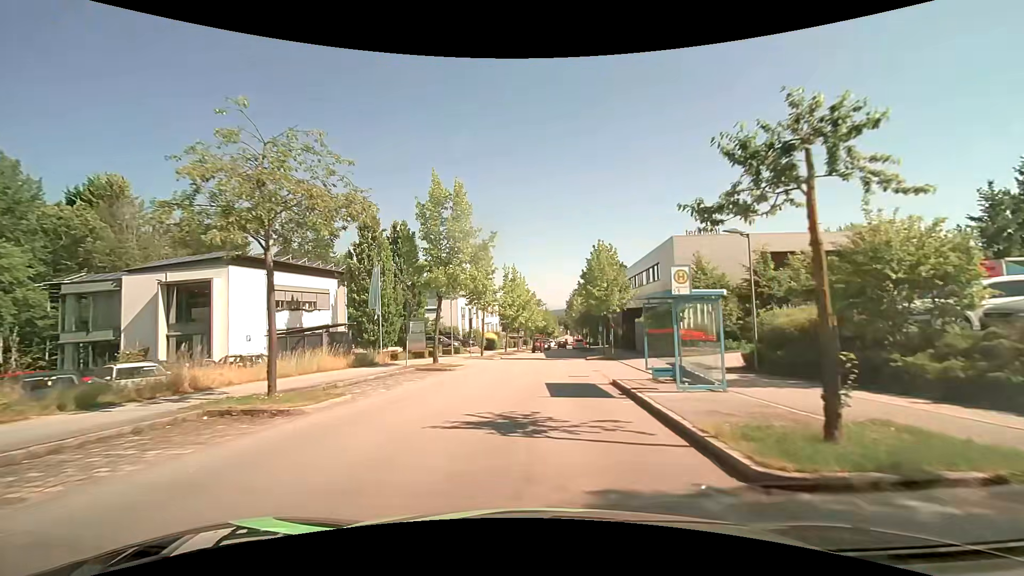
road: residential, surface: asphalt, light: Day
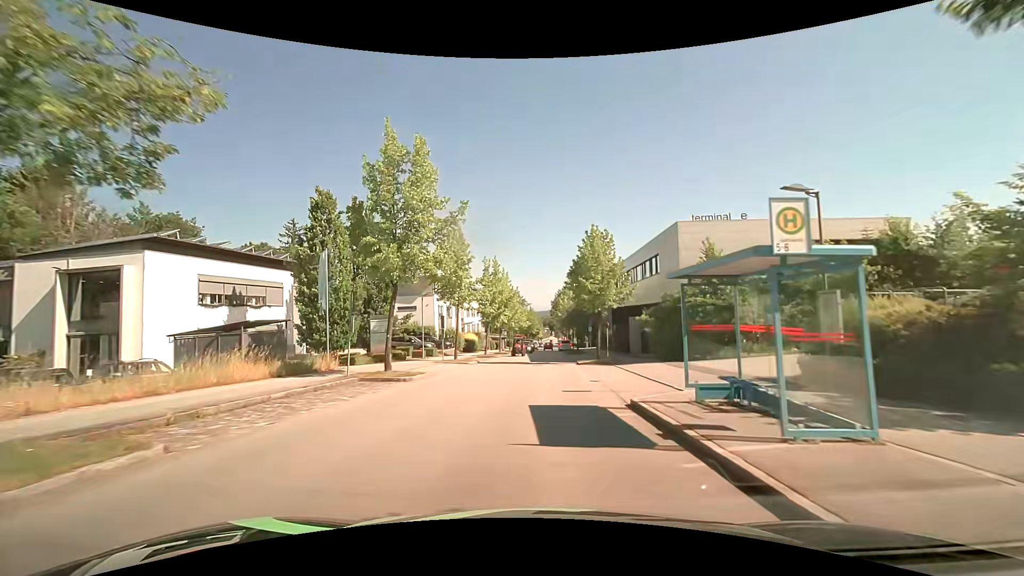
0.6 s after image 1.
(+0.1, +5.6) m; +2°
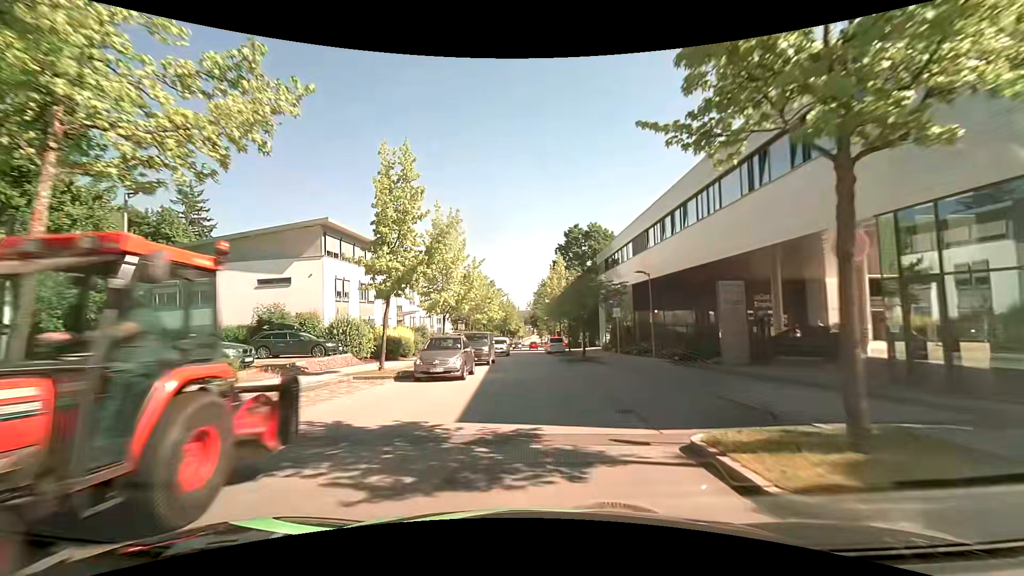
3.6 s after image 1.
(+0.9, +27.5) m; +3°
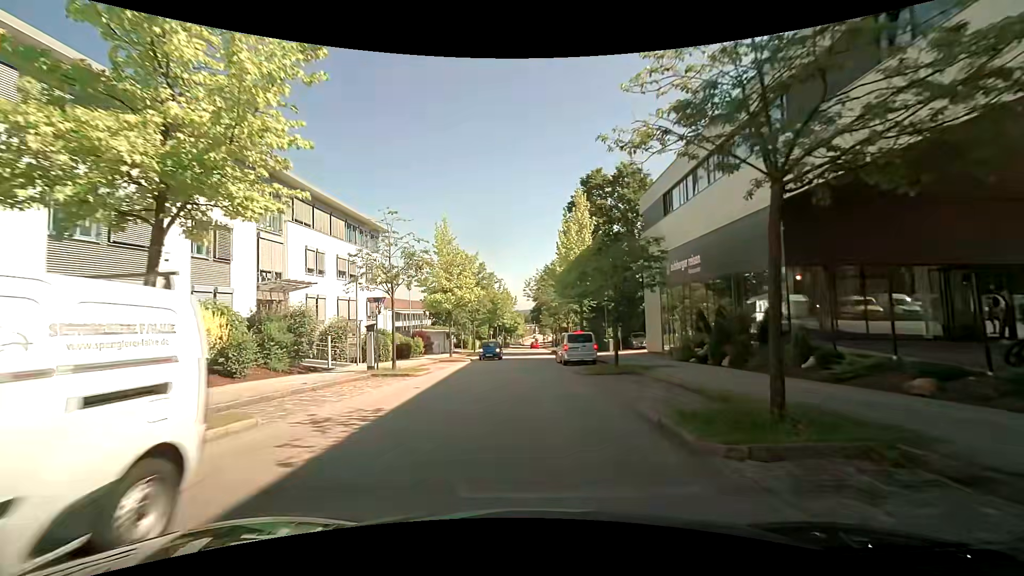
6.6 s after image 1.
(-0.1, +26.2) m; -1°
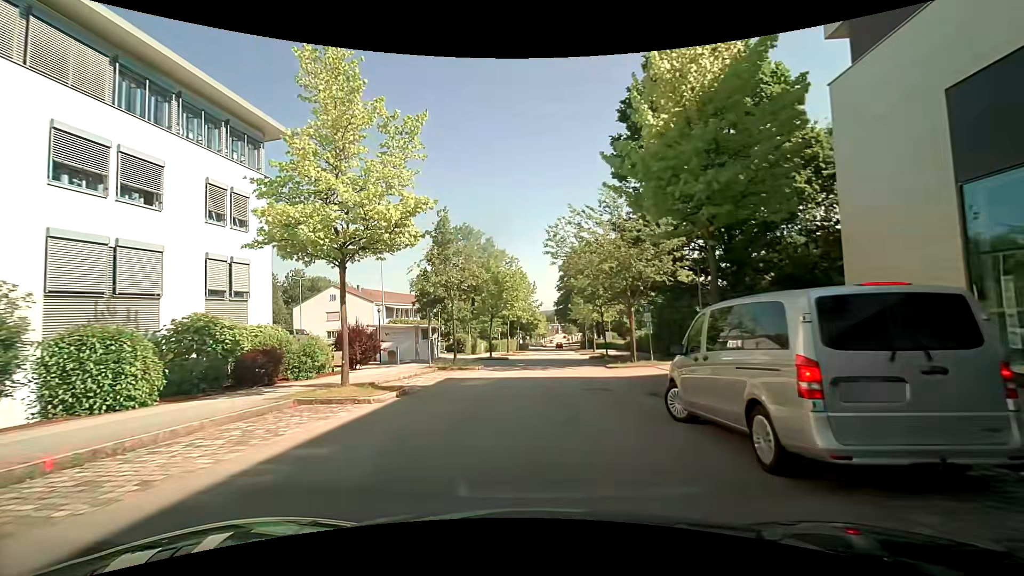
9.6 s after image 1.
(-0.1, +22.9) m; -3°
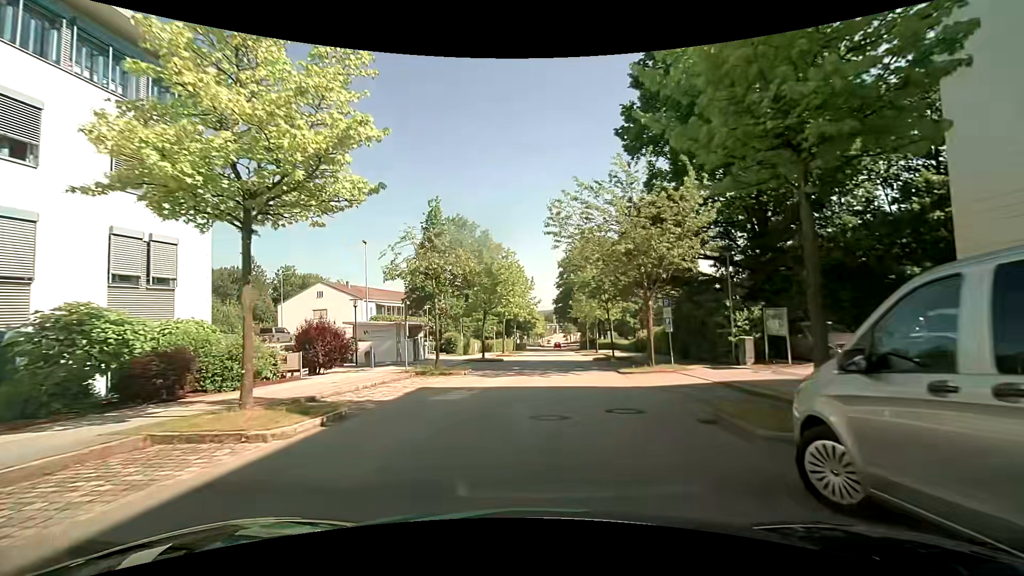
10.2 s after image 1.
(+0.1, +4.4) m; +1°
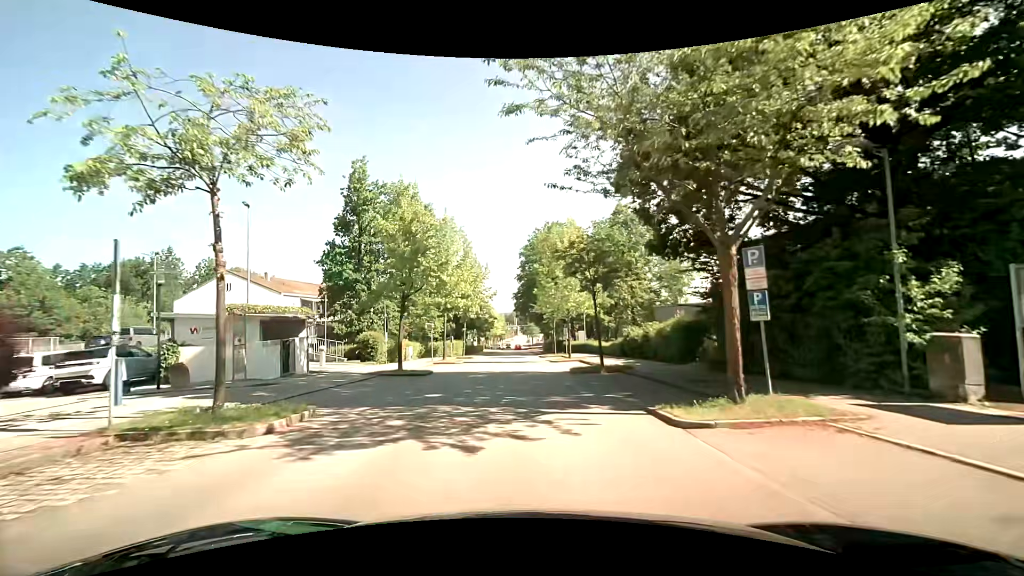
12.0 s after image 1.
(+0.5, +13.0) m; +4°
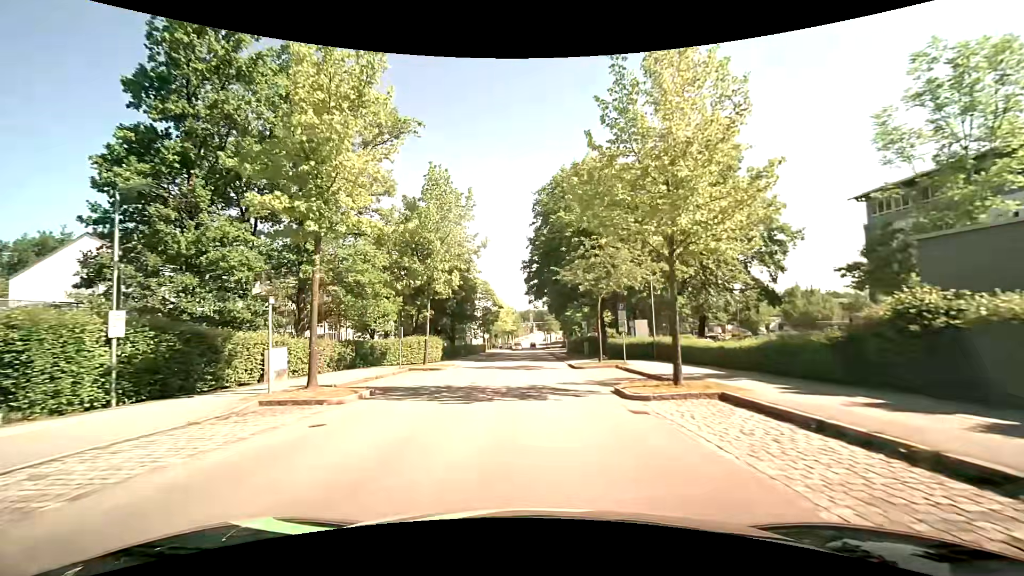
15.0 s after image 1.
(-0.3, +24.8) m; -2°
(0, +10) (0, +20) (0, +30) (0, +40) (+1, +50) (+1, +60) (+1, +70) (+1, +80) (+1, +90) (+1, +100) m
